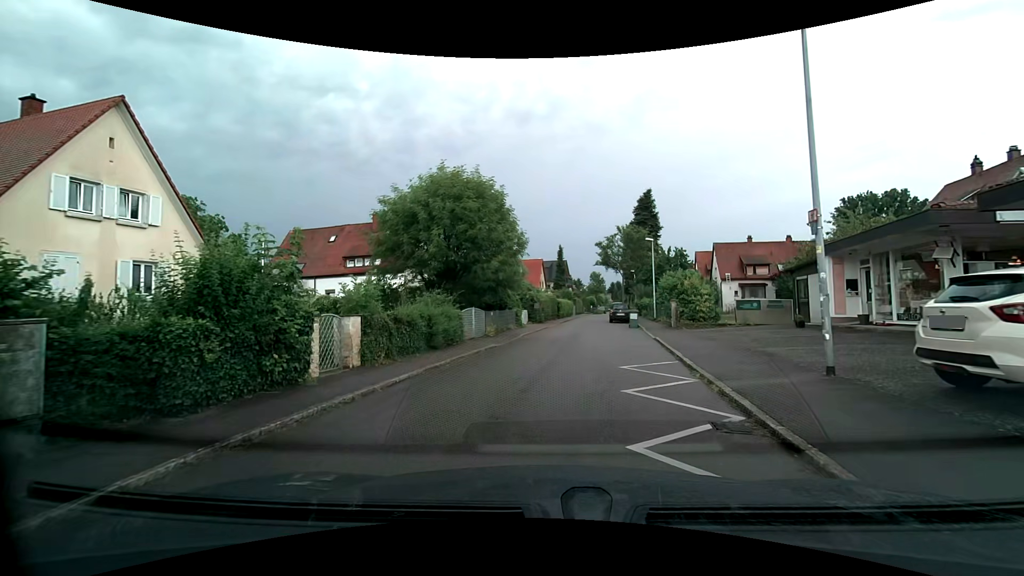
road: residential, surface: asphalt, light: Day
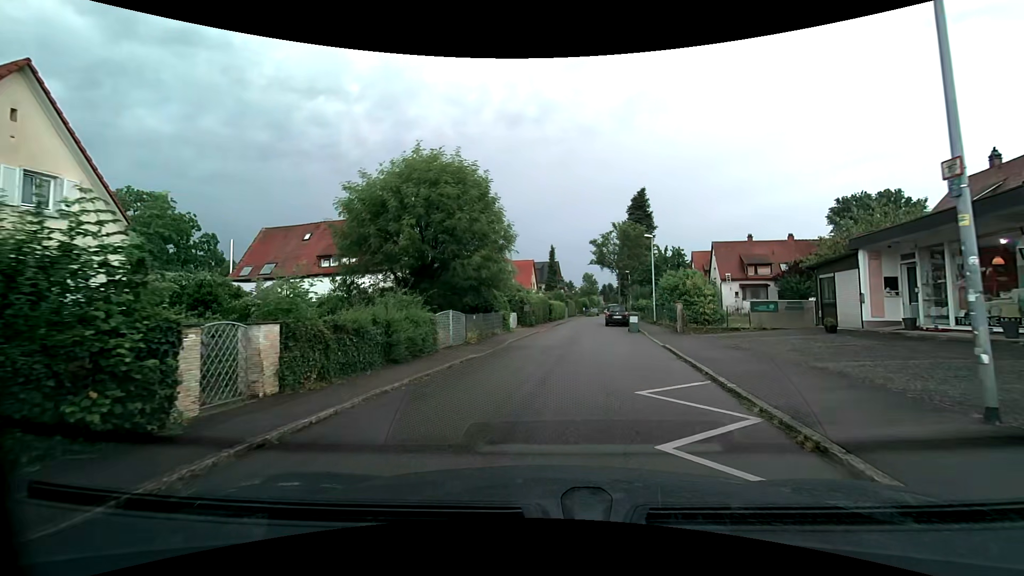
(0.0, +3.0) m; +1°
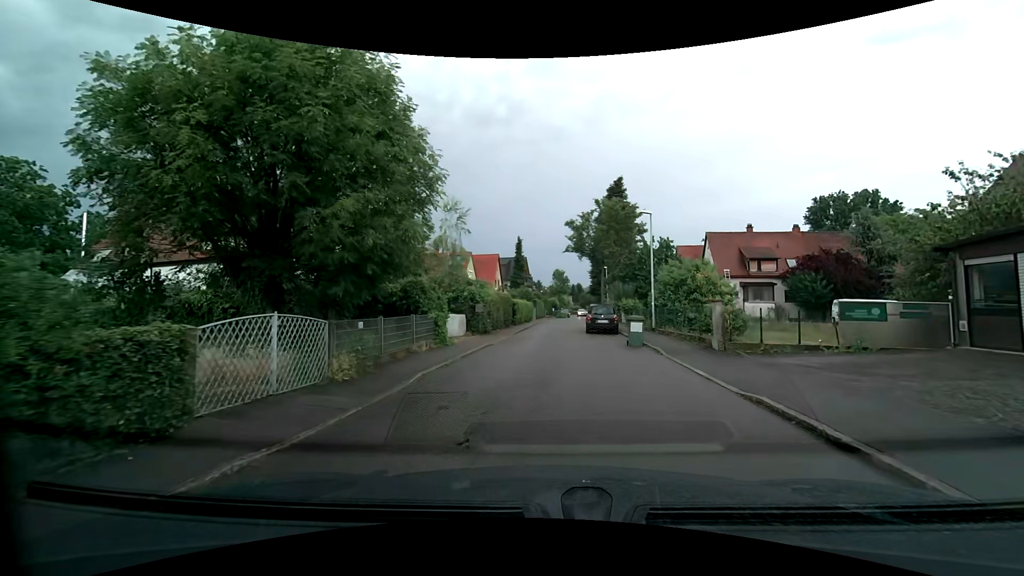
(+0.2, +9.6) m; +3°
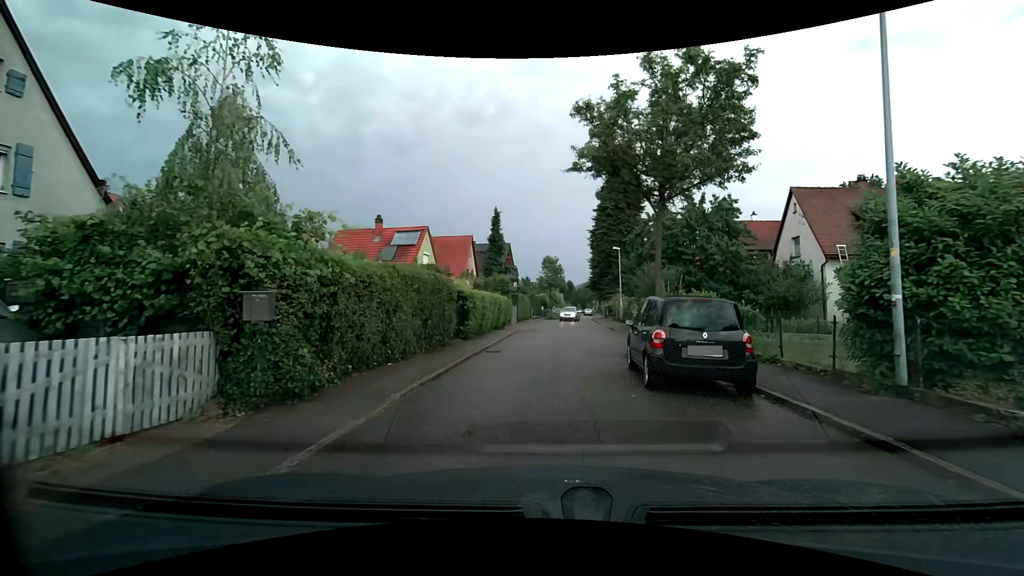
(+0.4, +18.2) m; +1°
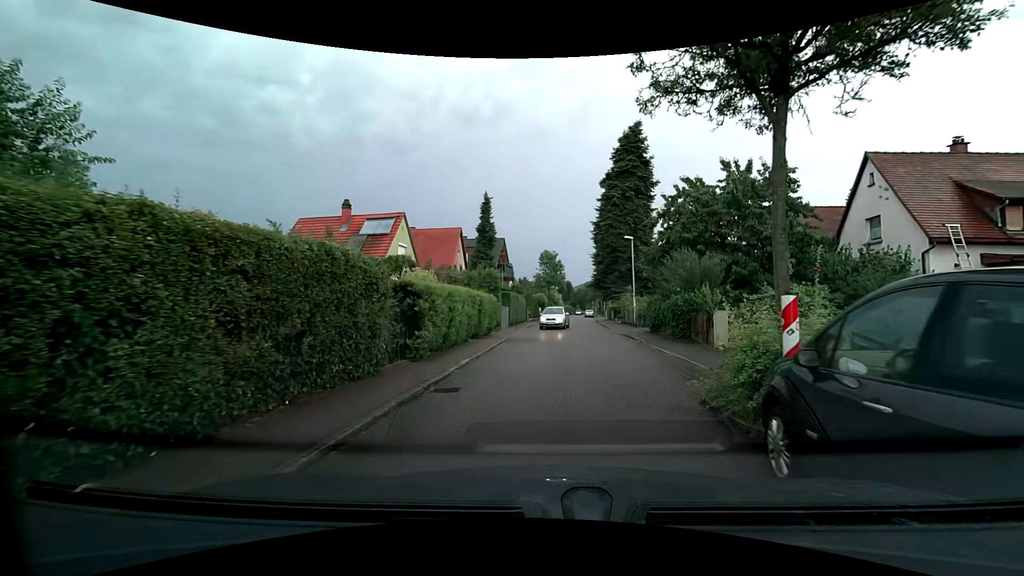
(+0.1, +6.9) m; +1°
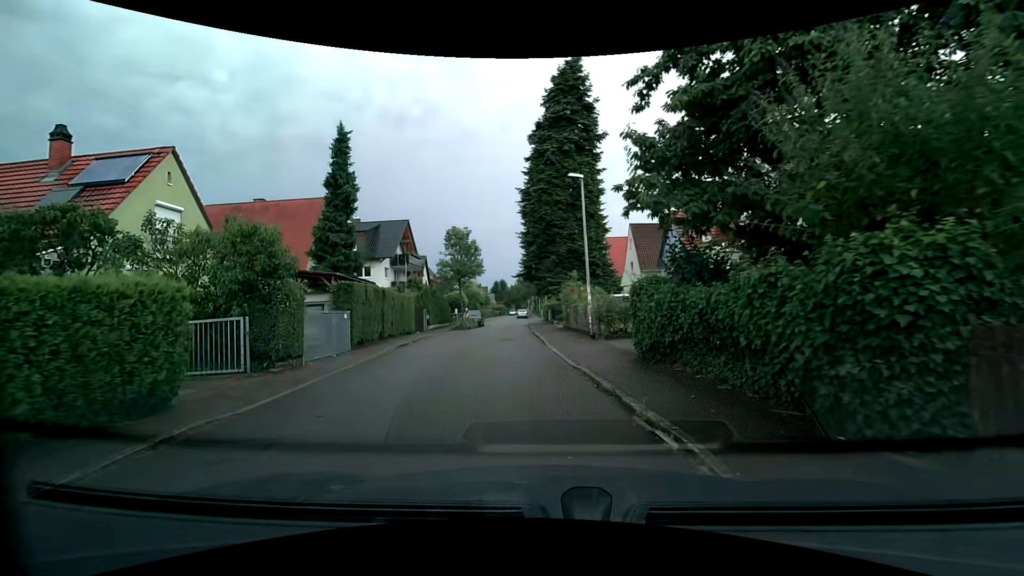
(+1.3, +15.9) m; +8°
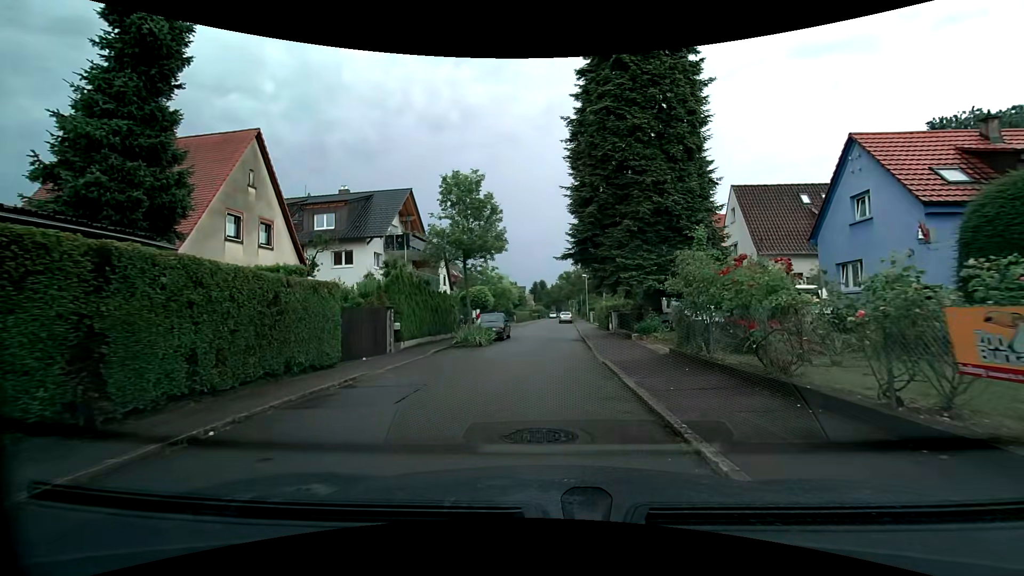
(-1.3, +15.5) m; -7°
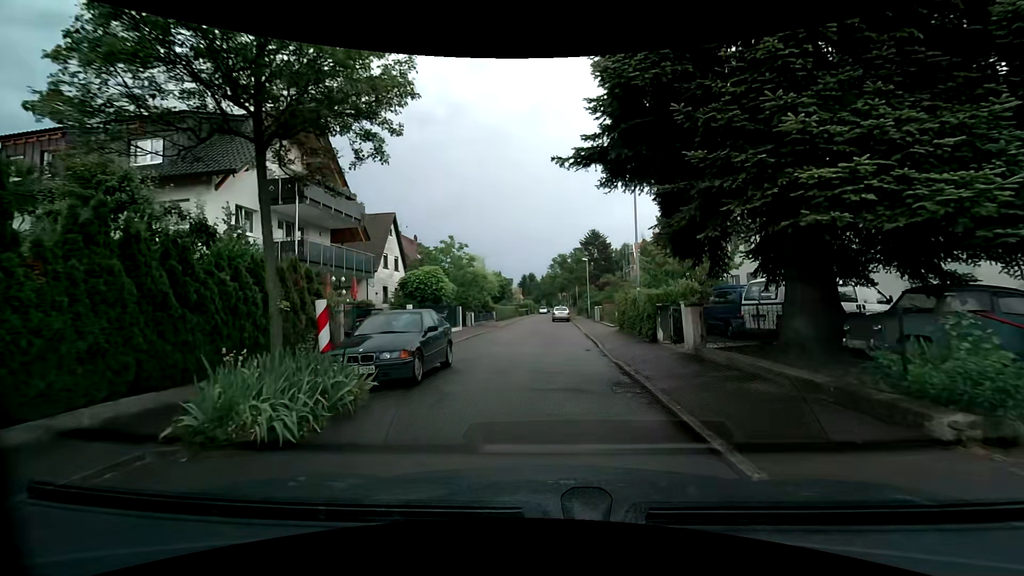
(+0.1, +15.3) m; +2°
